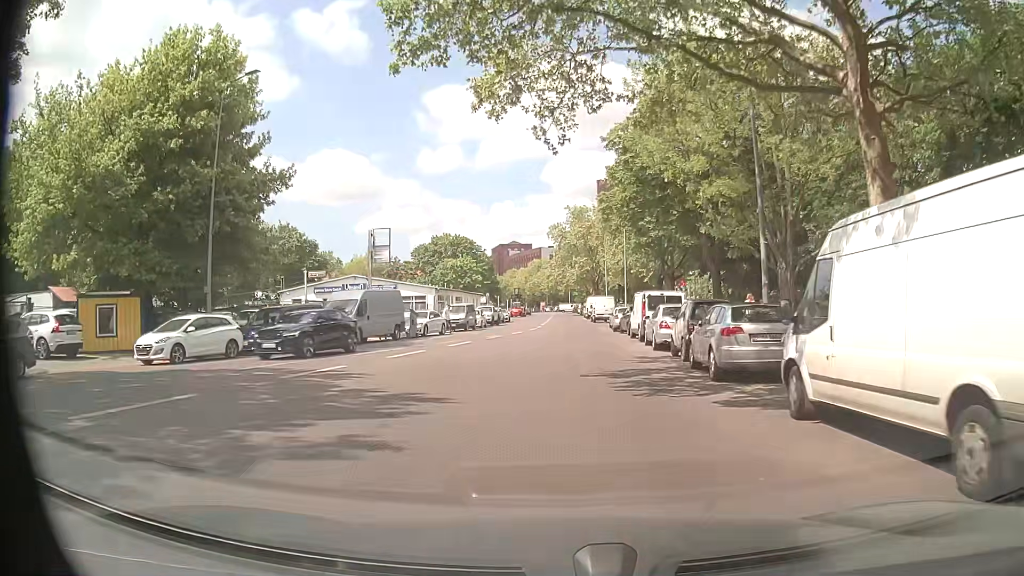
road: tertiary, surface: asphalt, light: Day
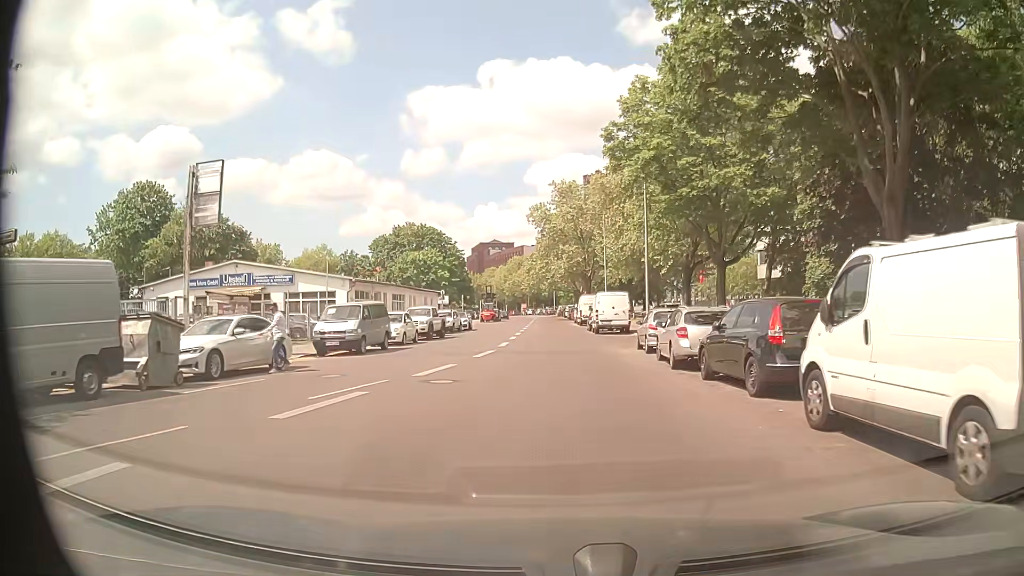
(+0.2, +22.7) m; +2°
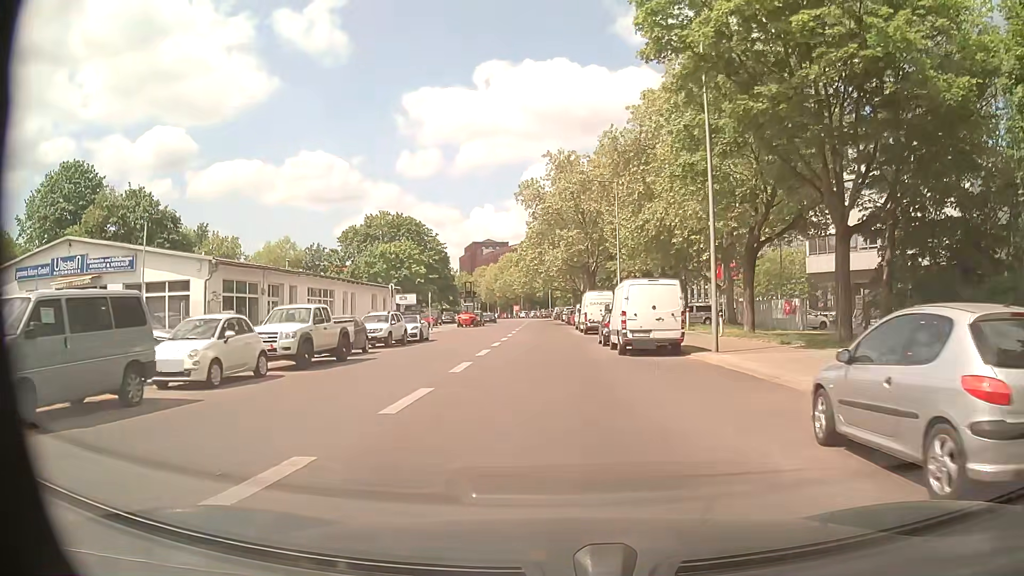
(+0.1, +17.1) m; +1°
(0, +10) (0, +20) (-1, +30) (-1, +40) (-1, +50) (-2, +60) (-2, +70) (-3, +80) (-3, +90) (-4, +100) m
